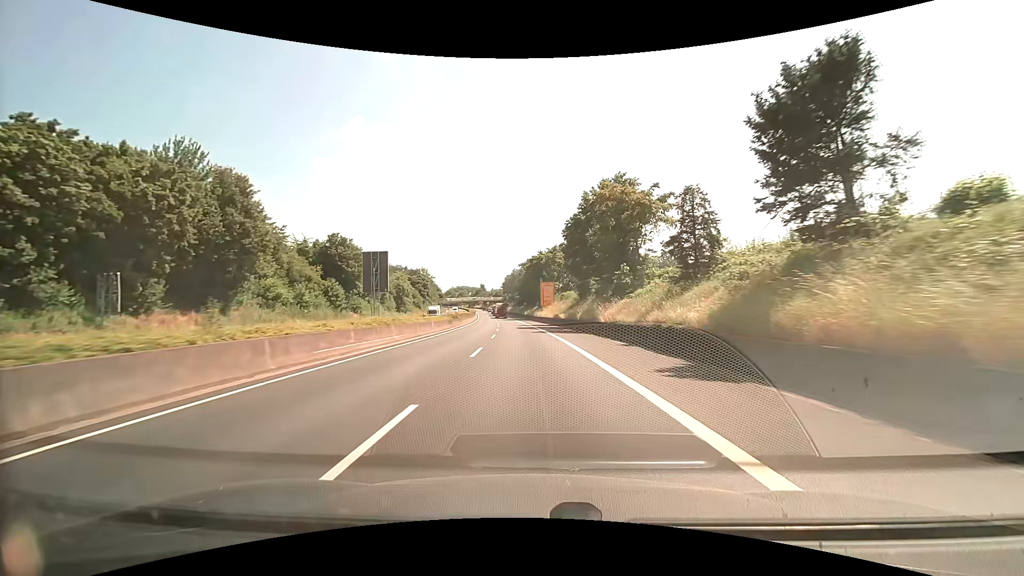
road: trunk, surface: asphalt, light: Day
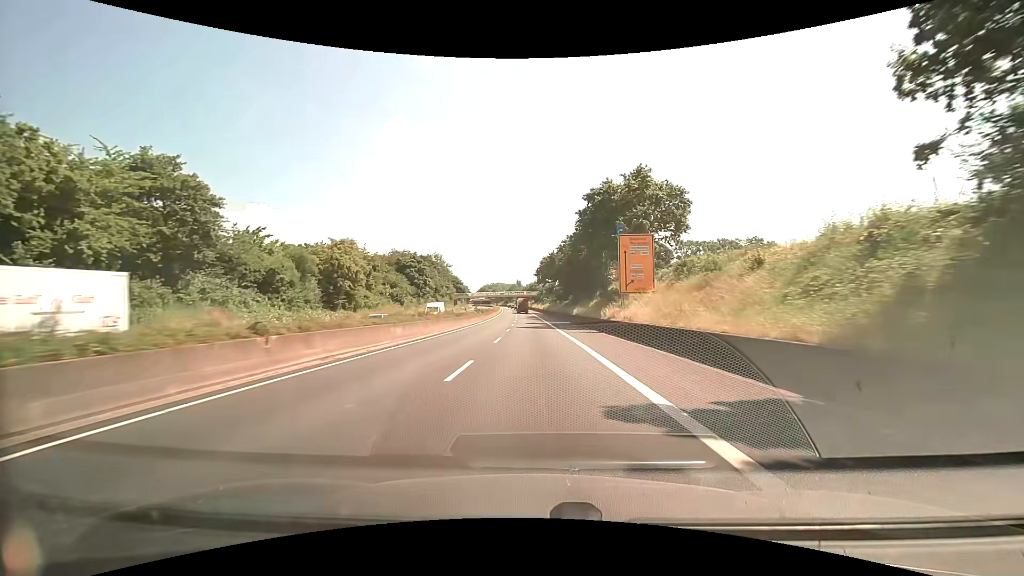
(-1.8, +53.9) m; -4°
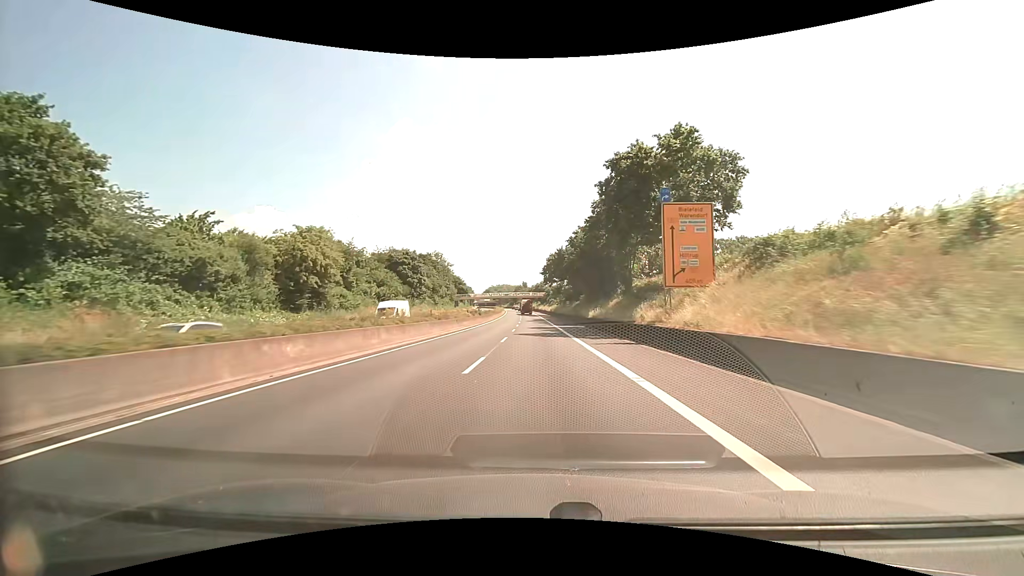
(-0.1, +10.8) m; -1°
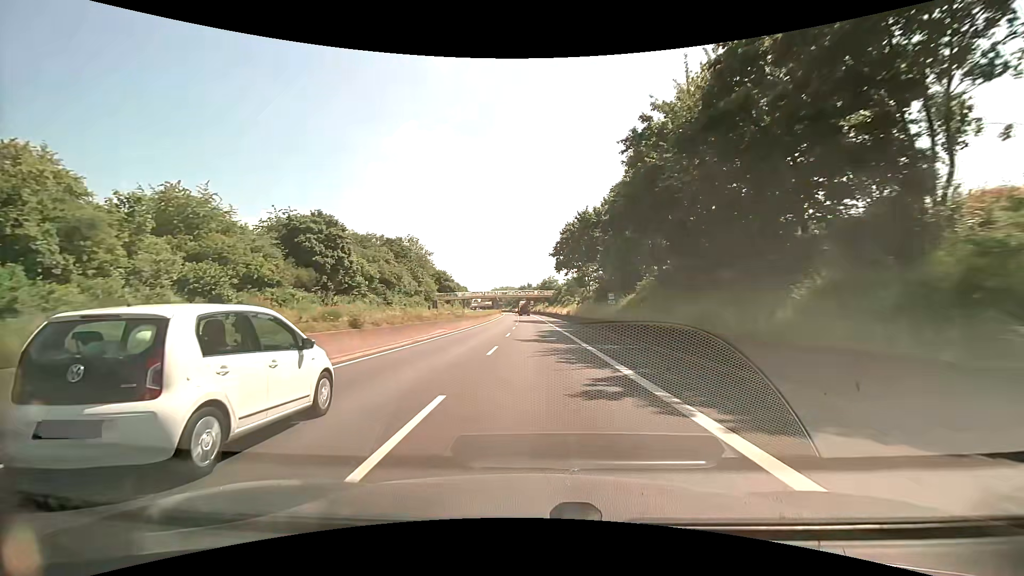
(-0.2, +43.1) m; 0°
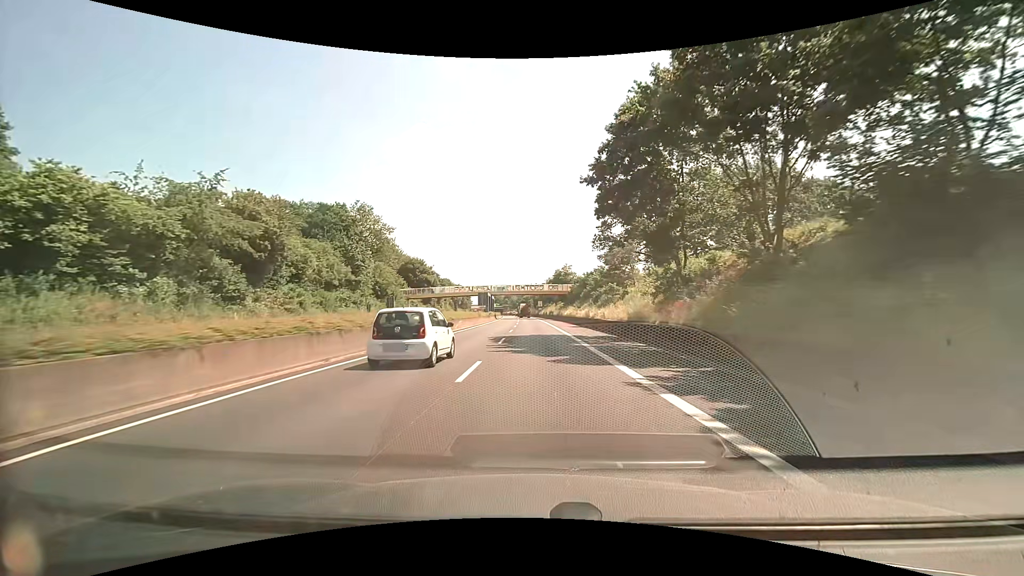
(-0.4, +42.8) m; -1°
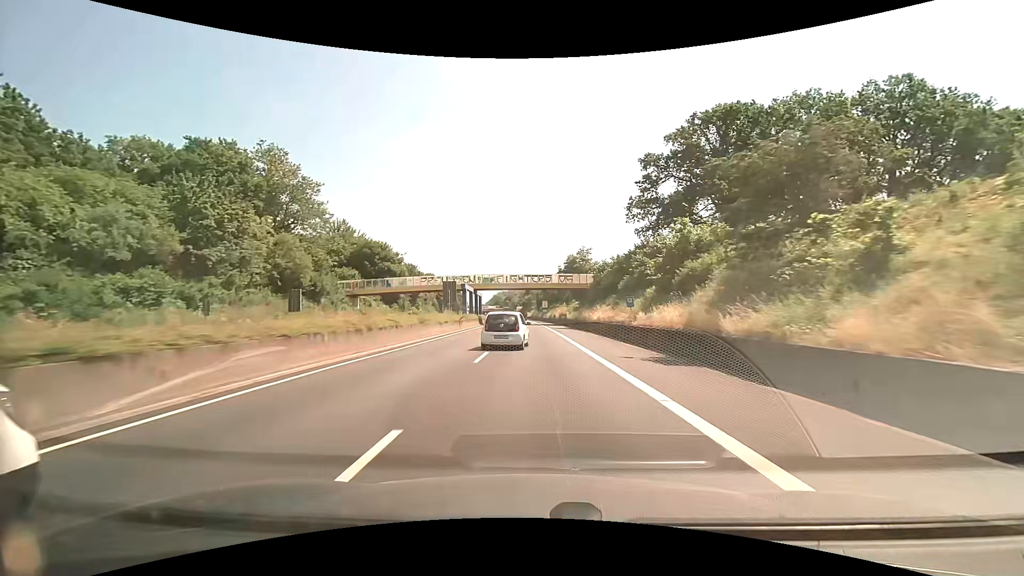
(-0.2, +32.0) m; 0°
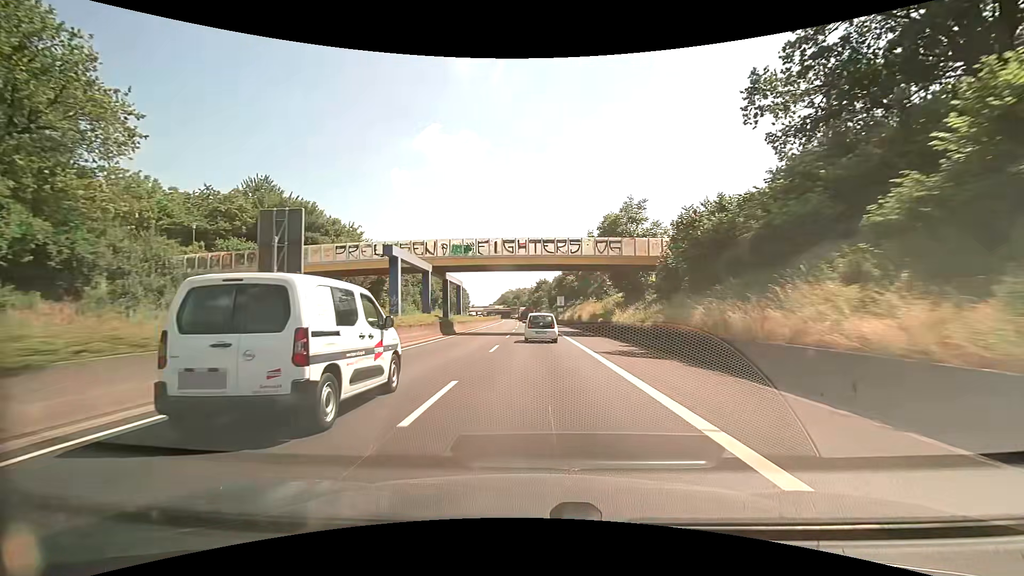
(-0.3, +32.1) m; -1°
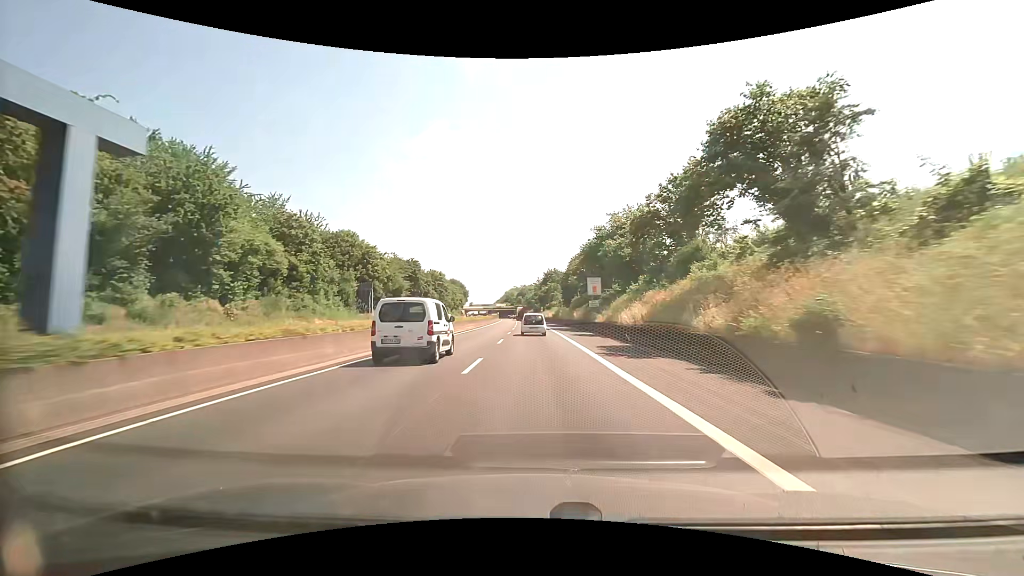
(-0.4, +43.0) m; -1°
(0, +10) (0, +20) (0, +30) (0, +40) (0, +50) (-1, +60) (-1, +70) (-1, +80) (-2, +90) (-2, +100) m
